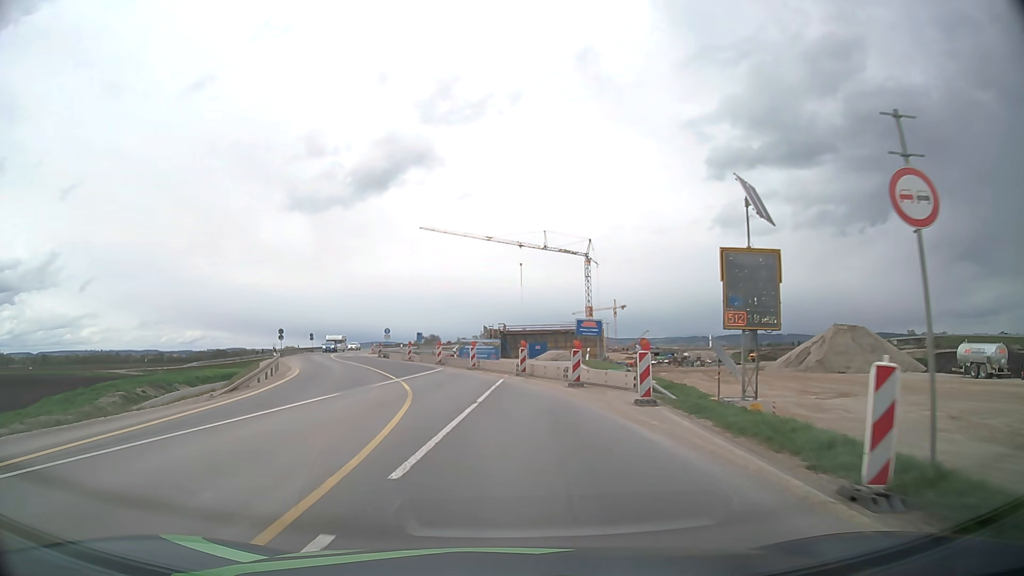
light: Day
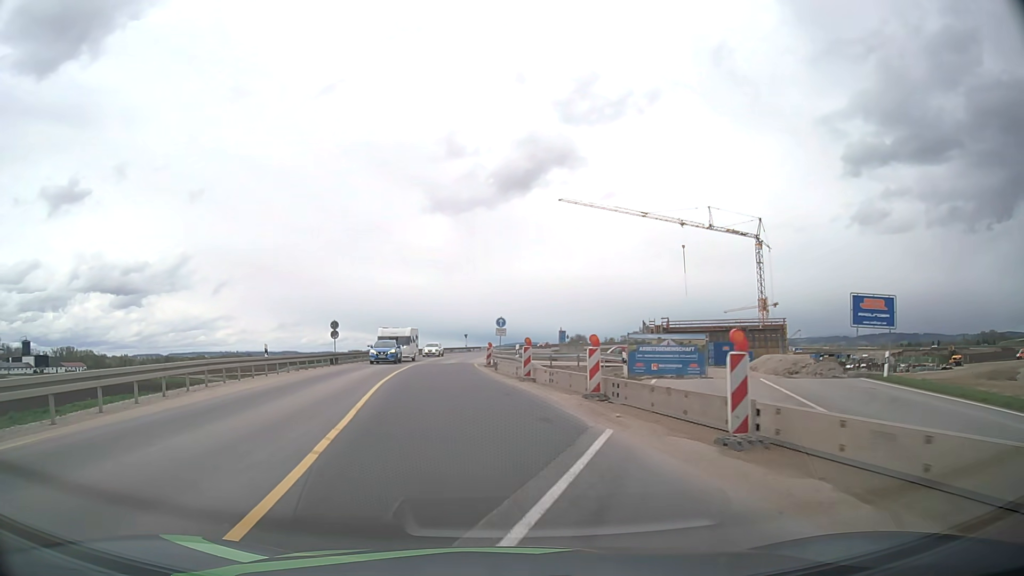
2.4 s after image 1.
(-2.6, +27.1) m; -12°
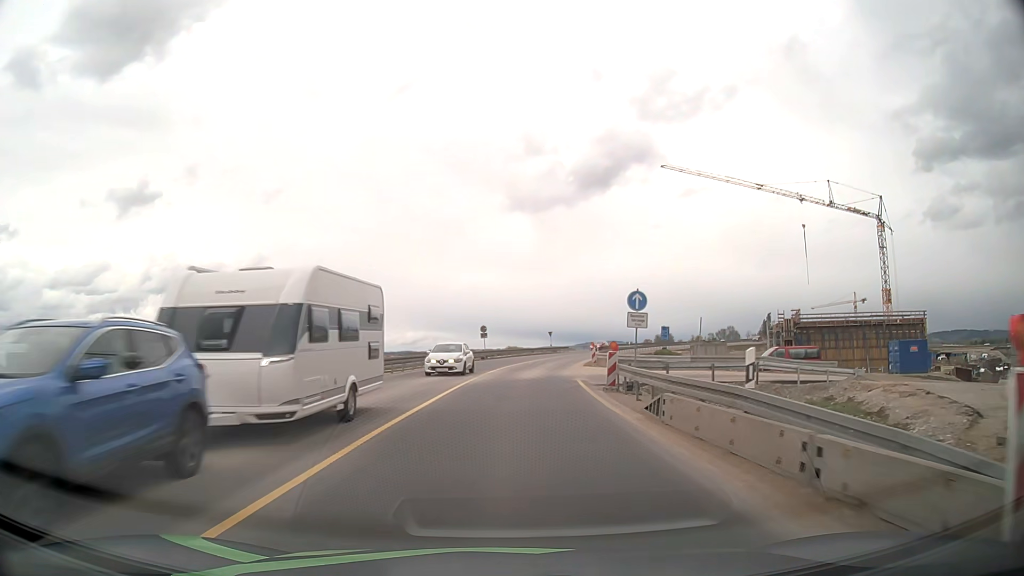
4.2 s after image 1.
(-1.6, +20.4) m; -7°
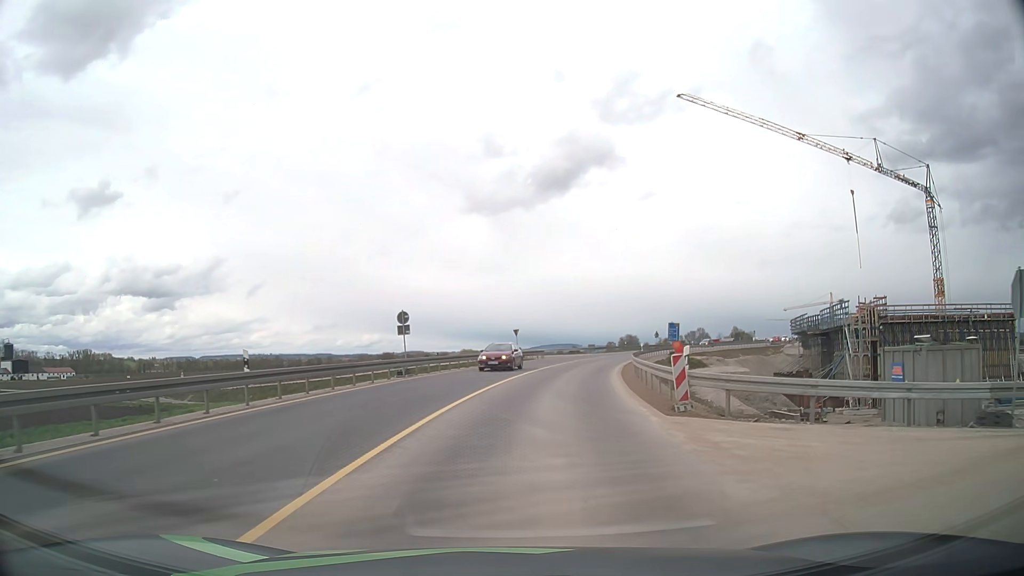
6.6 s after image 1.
(+0.6, +28.1) m; +4°
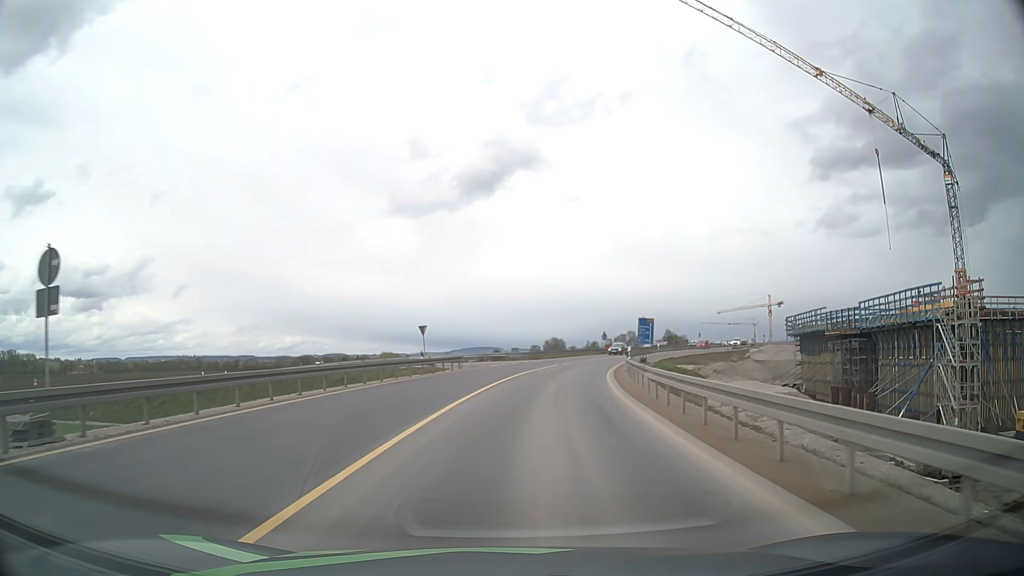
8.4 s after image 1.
(+1.2, +21.7) m; +7°
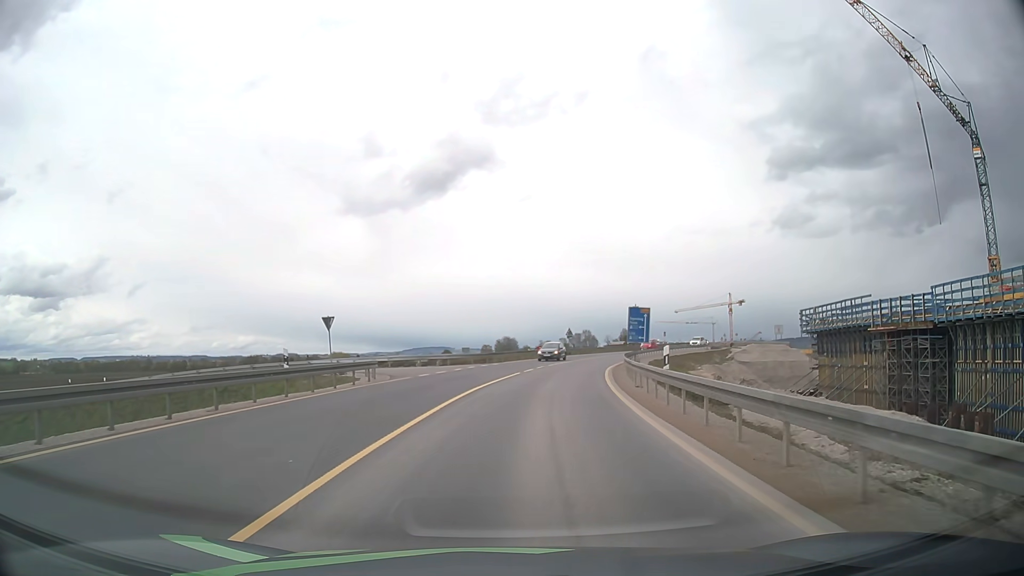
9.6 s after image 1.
(+0.5, +14.7) m; +4°
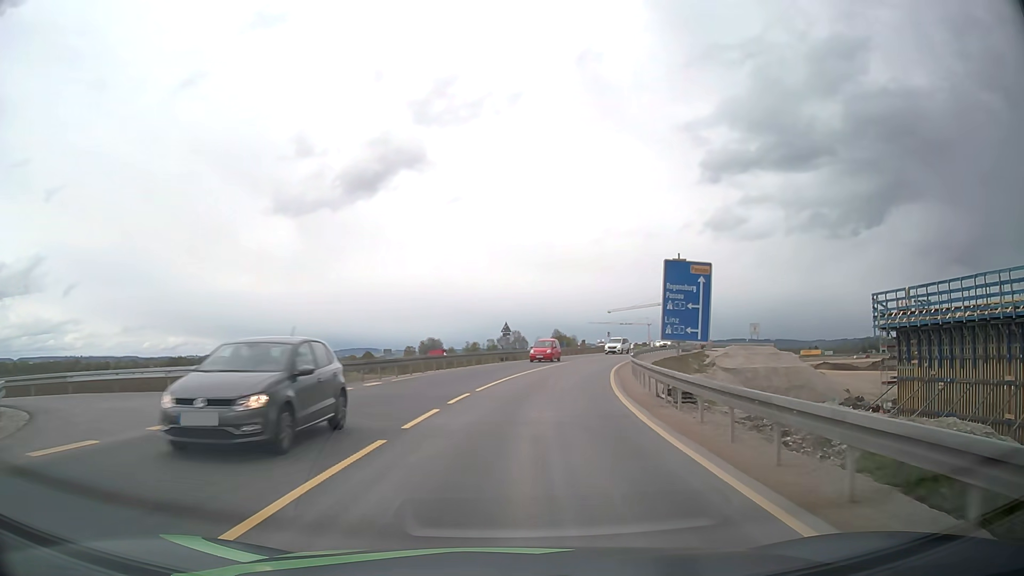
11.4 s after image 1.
(+1.1, +22.3) m; +6°
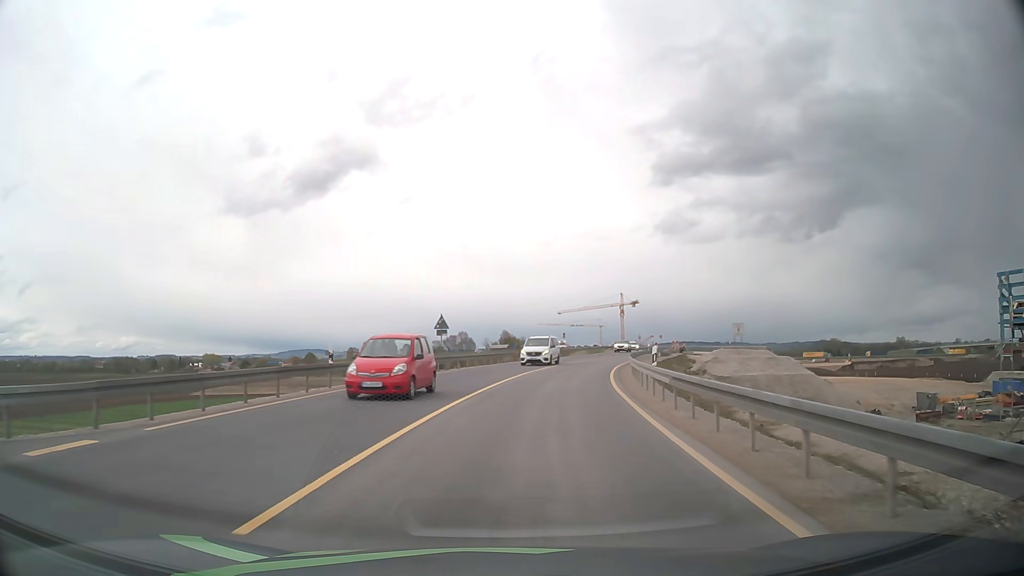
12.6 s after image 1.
(+0.6, +15.1) m; +4°
(0, +10) (+1, +20) (+2, +30) (+4, +40) (+7, +49) (+10, +59) (+13, +68) (+16, +78) (+19, +87) (+22, +97) m
